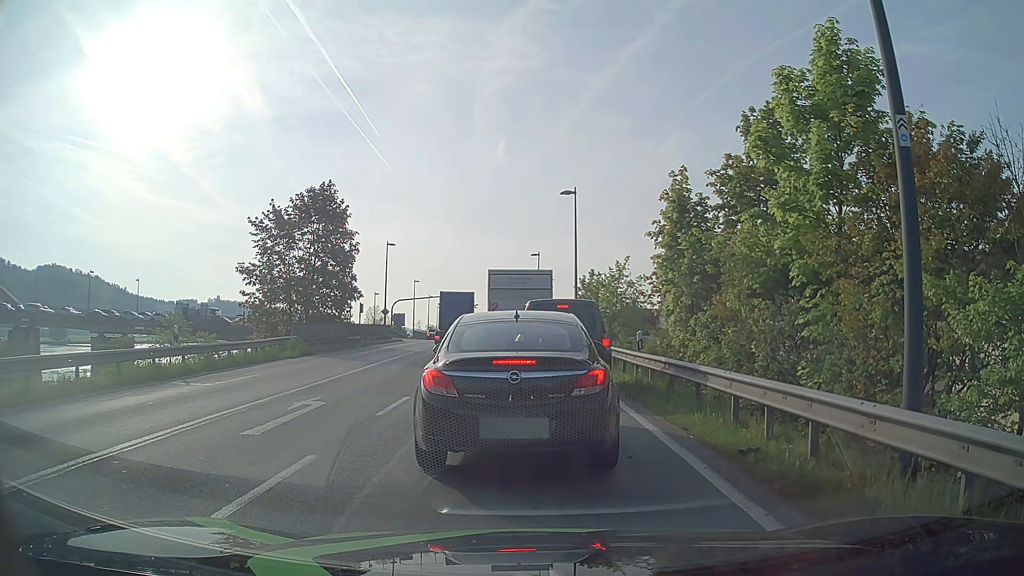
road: primary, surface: asphalt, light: Day
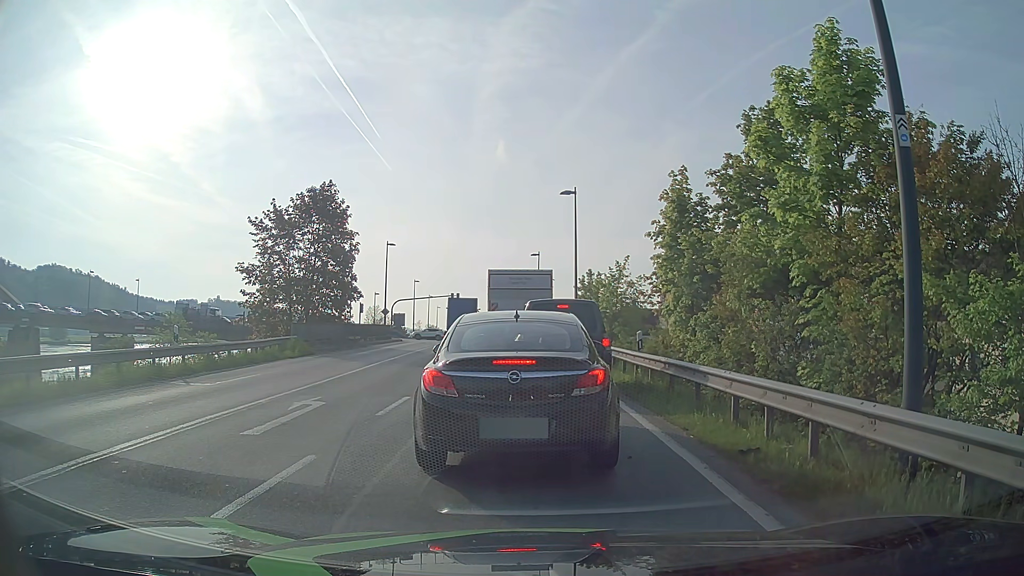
(0.0, 0.0) m; 0°
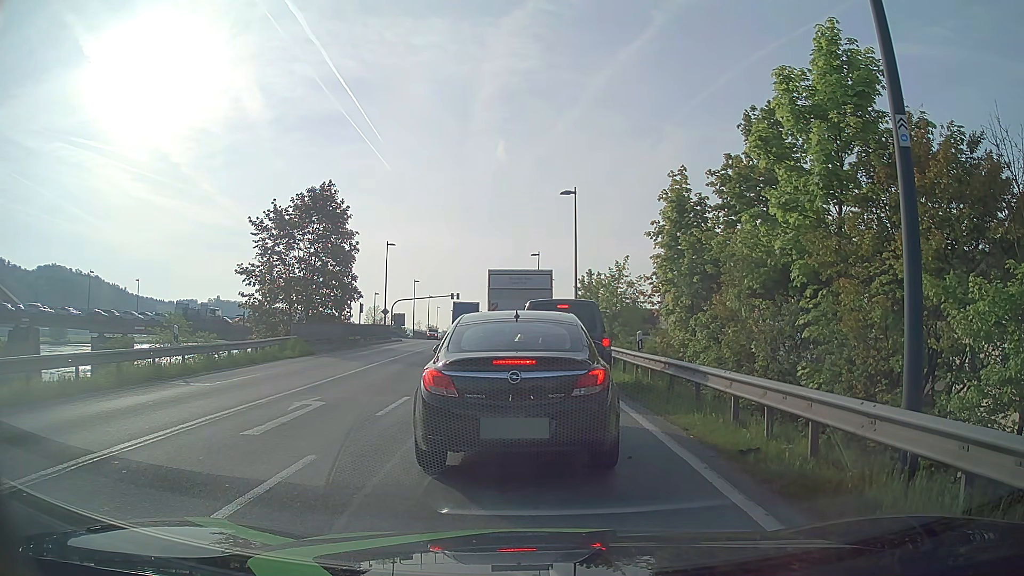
(0.0, 0.0) m; 0°
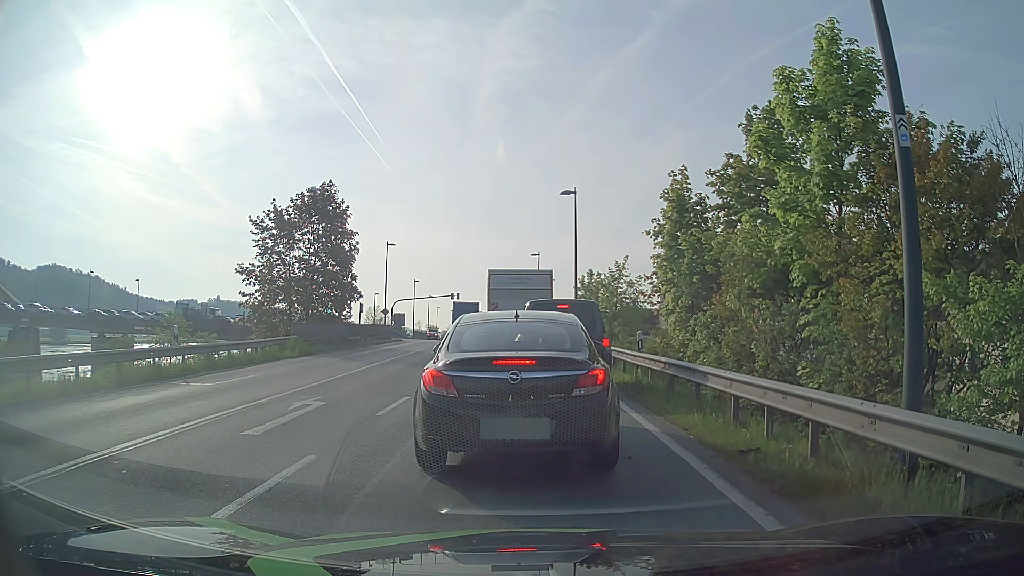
(0.0, 0.0) m; 0°
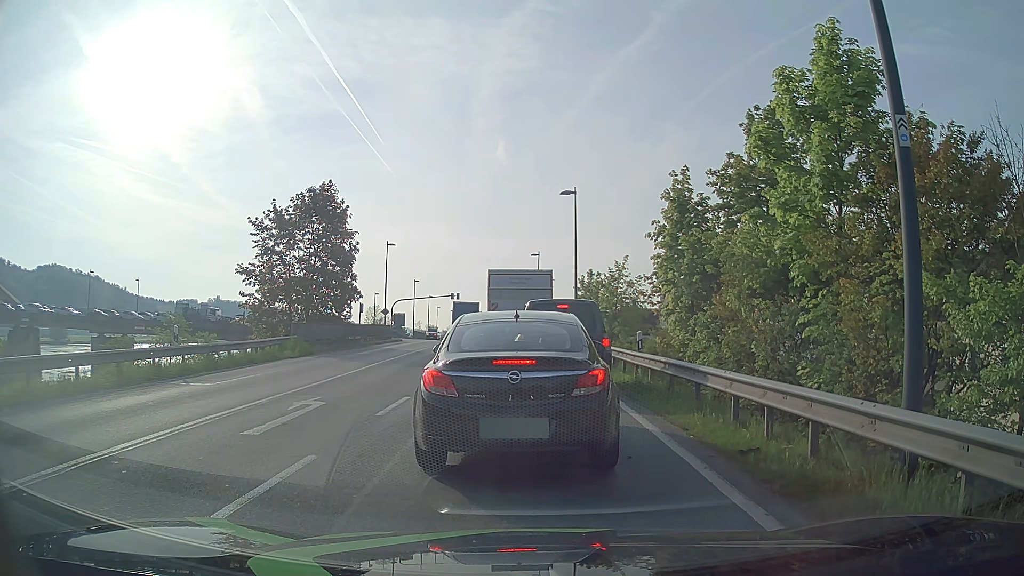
(0.0, 0.0) m; 0°
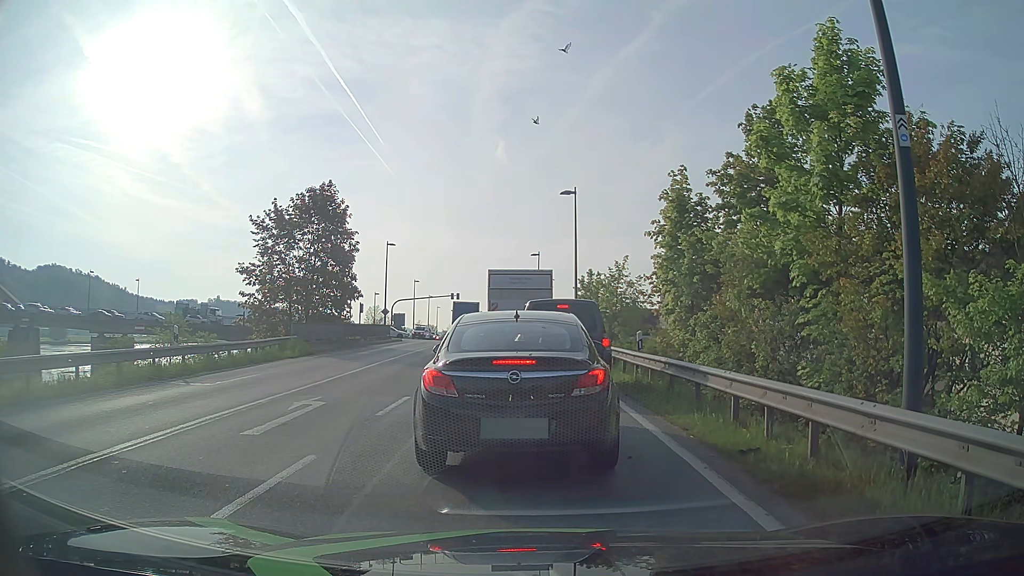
(0.0, 0.0) m; 0°
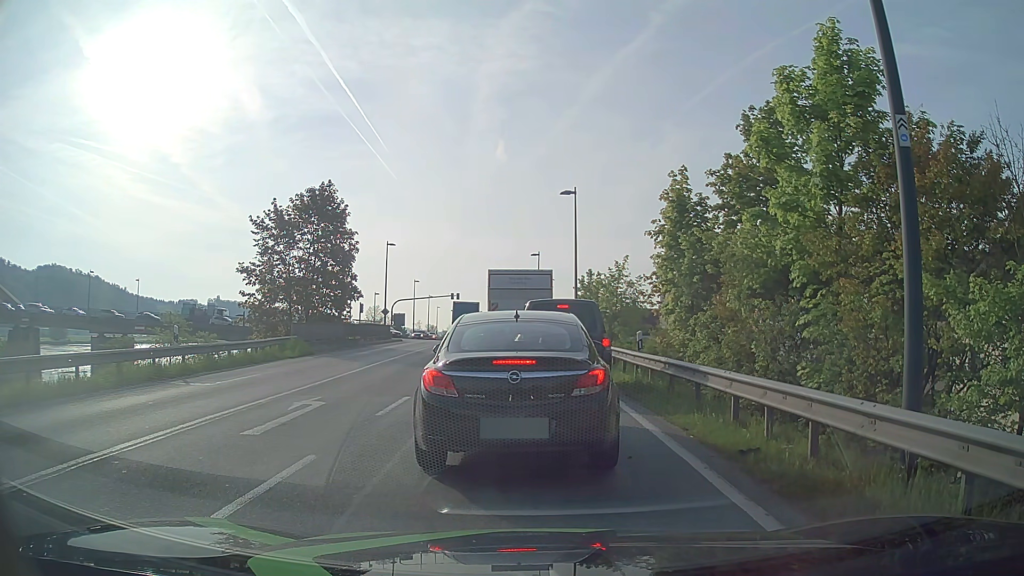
(0.0, 0.0) m; 0°
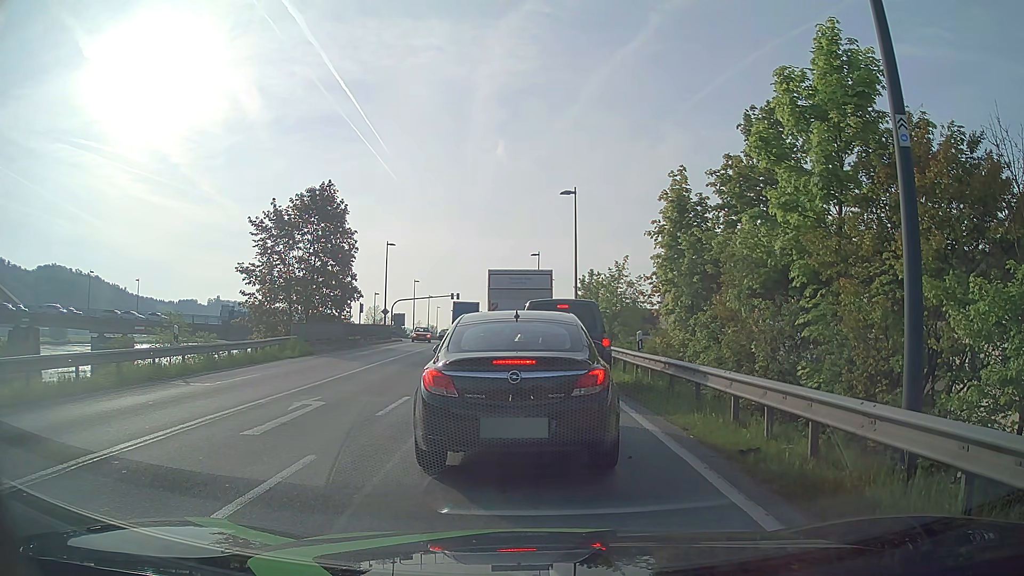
(0.0, 0.0) m; 0°
(0, +10) (-1, +20) (-1, +30) (-2, +40) (-2, +50) (-3, +60) (-4, +70) (-5, +80) (-6, +90) (-6, +100) m
